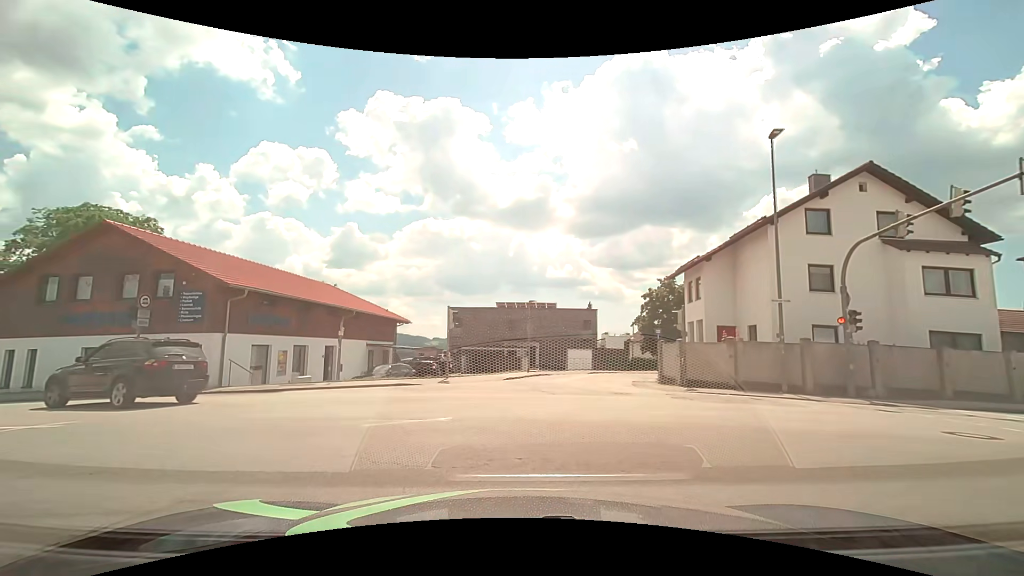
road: tertiary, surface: asphalt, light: Day
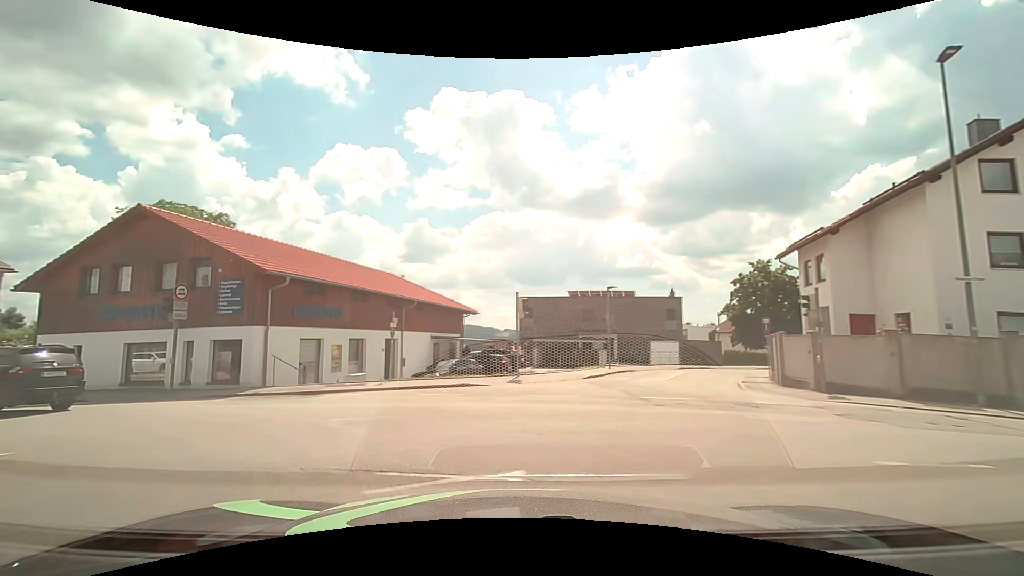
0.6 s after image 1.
(-0.2, +3.7) m; -8°
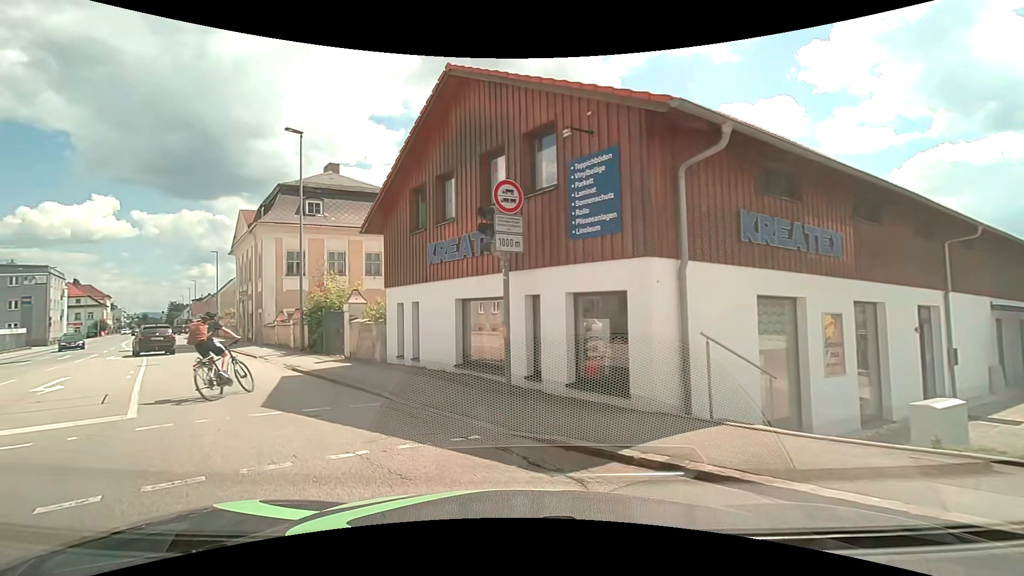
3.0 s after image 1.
(-4.5, +11.2) m; -44°
